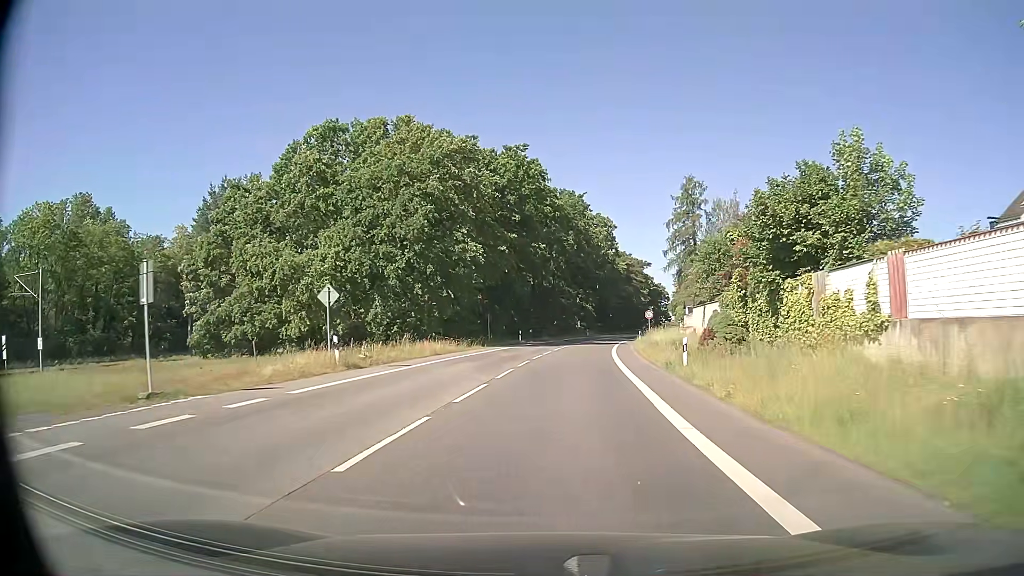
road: secondary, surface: asphalt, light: Day
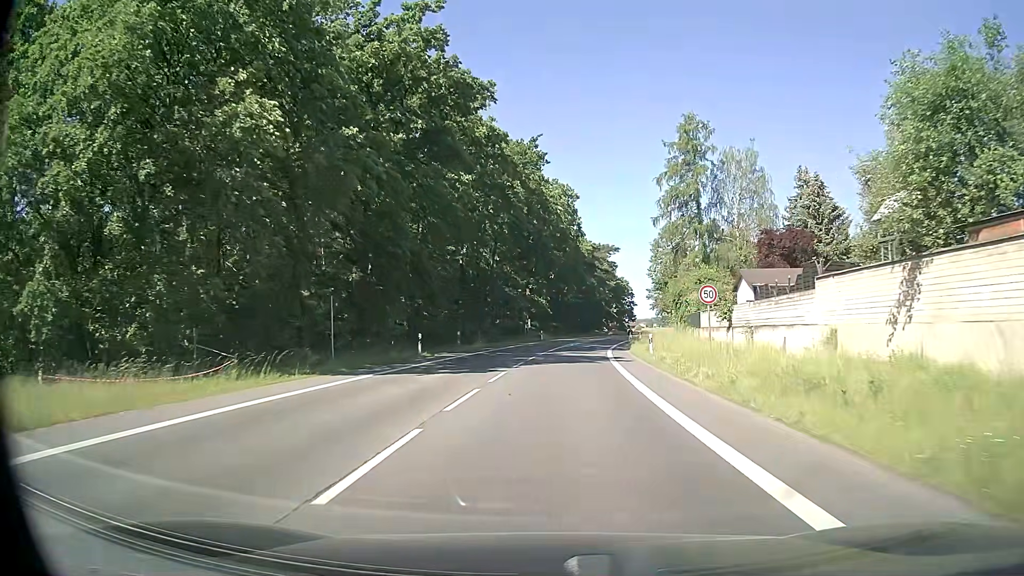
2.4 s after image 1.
(+1.3, +30.9) m; +4°
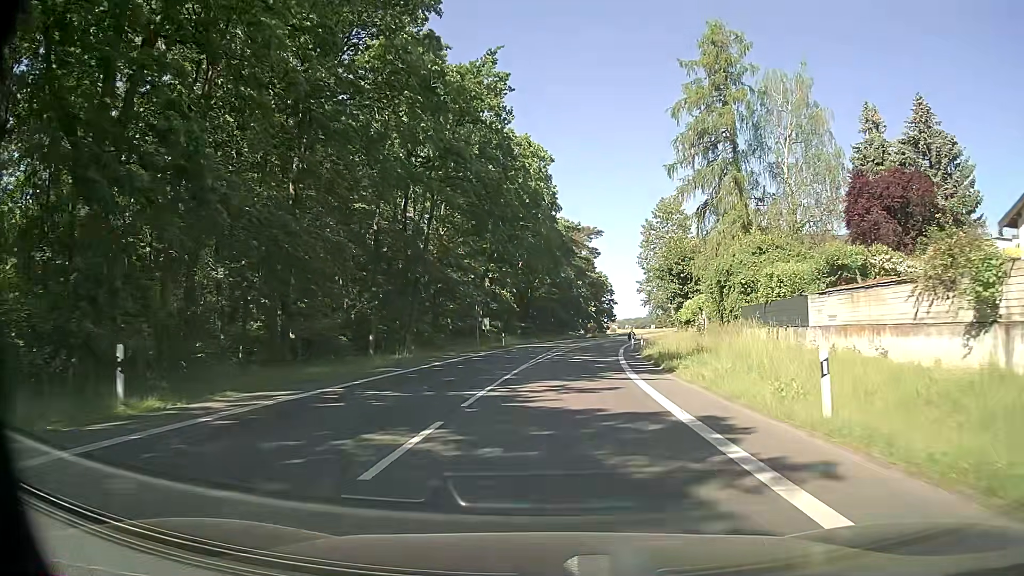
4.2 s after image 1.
(+0.6, +23.3) m; +3°
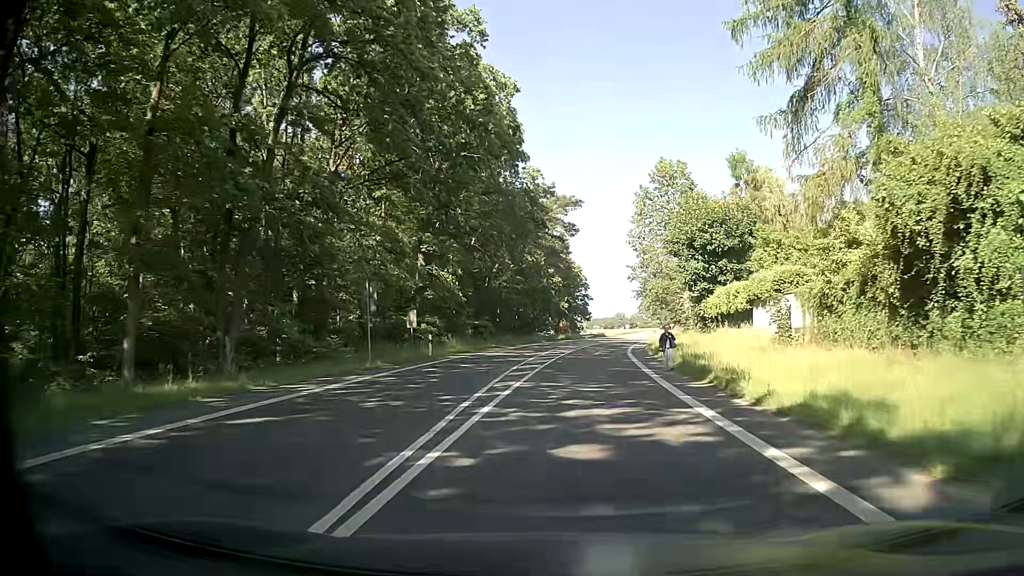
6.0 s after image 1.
(+0.5, +23.3) m; +2°
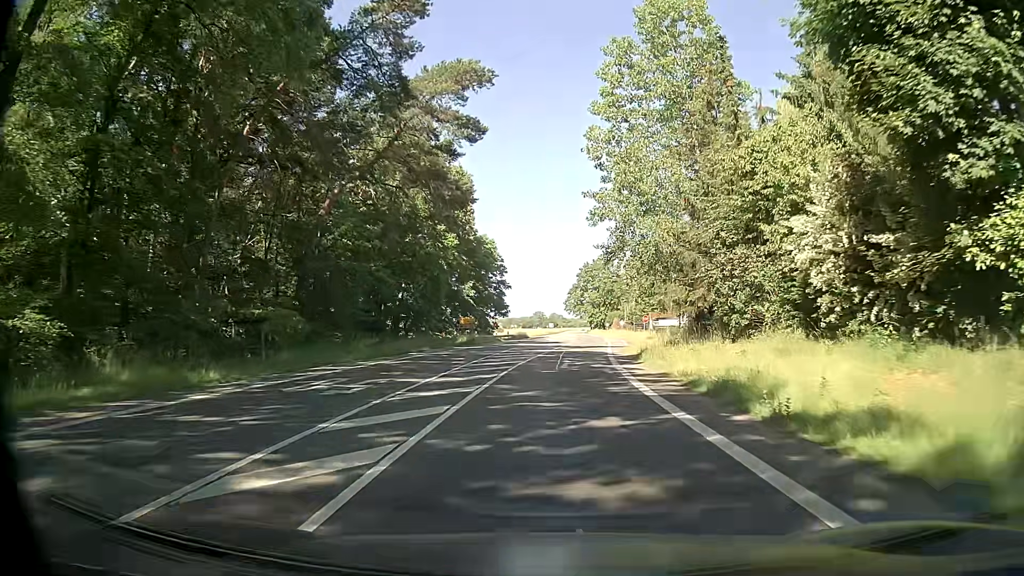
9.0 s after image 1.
(+2.9, +38.9) m; +8°
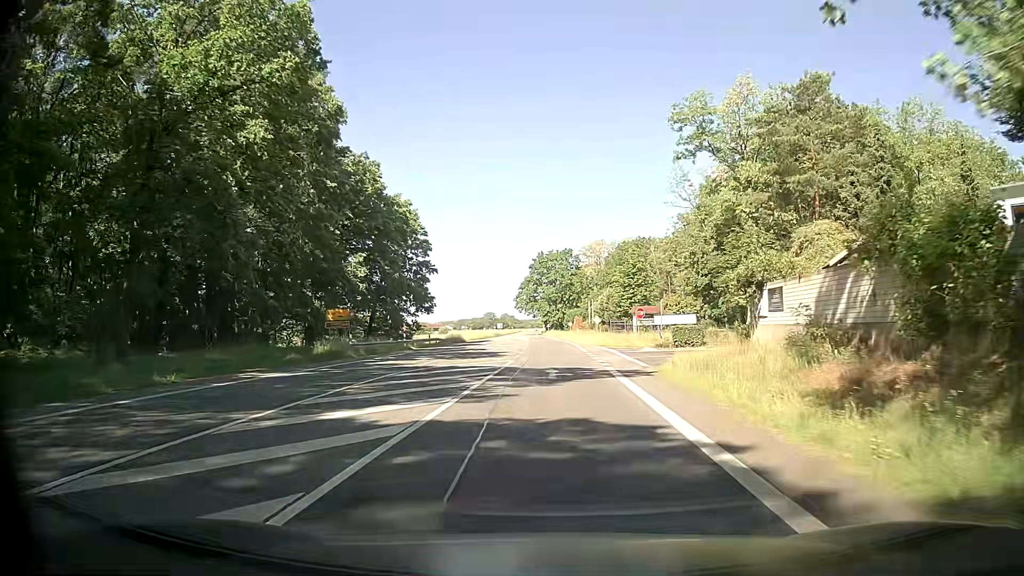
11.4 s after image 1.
(+0.6, +31.5) m; +3°
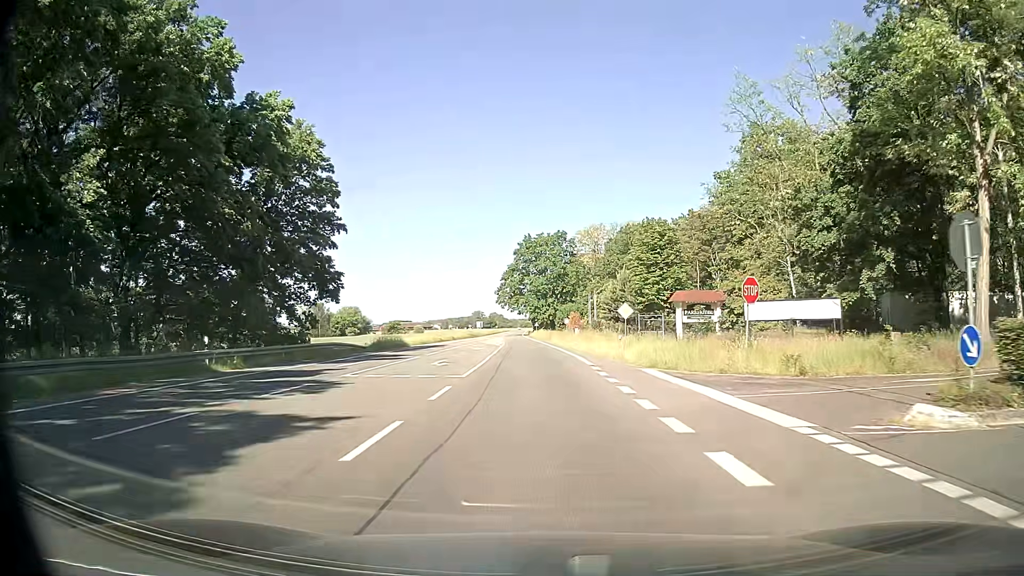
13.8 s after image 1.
(+0.4, +31.8) m; +1°
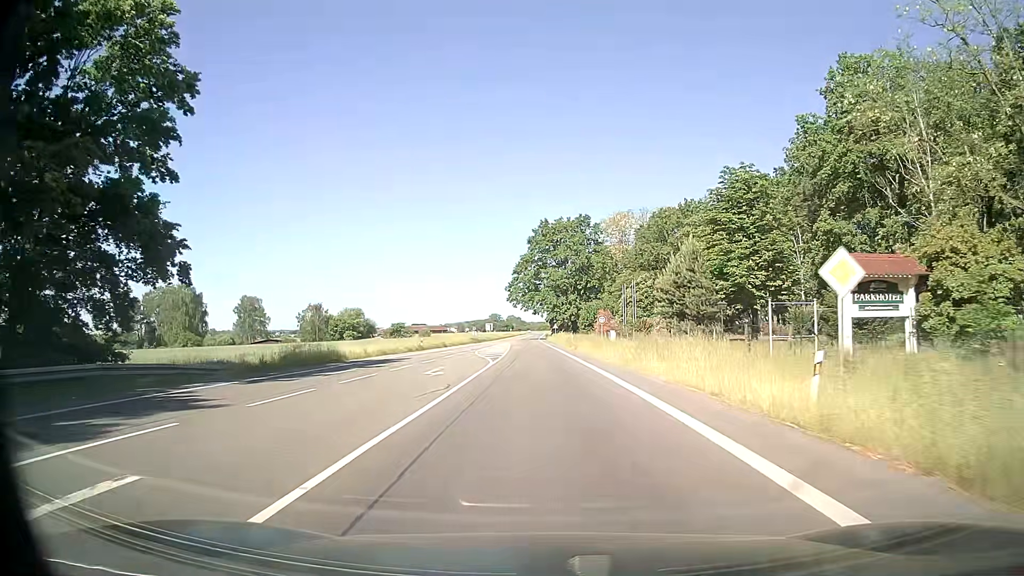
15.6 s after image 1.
(-0.3, +24.1) m; -1°
(0, +10) (0, +20) (-1, +30) (-1, +40) (-1, +50) (-2, +60) (-2, +70) (-3, +80) (-3, +90) (-3, +100) m
